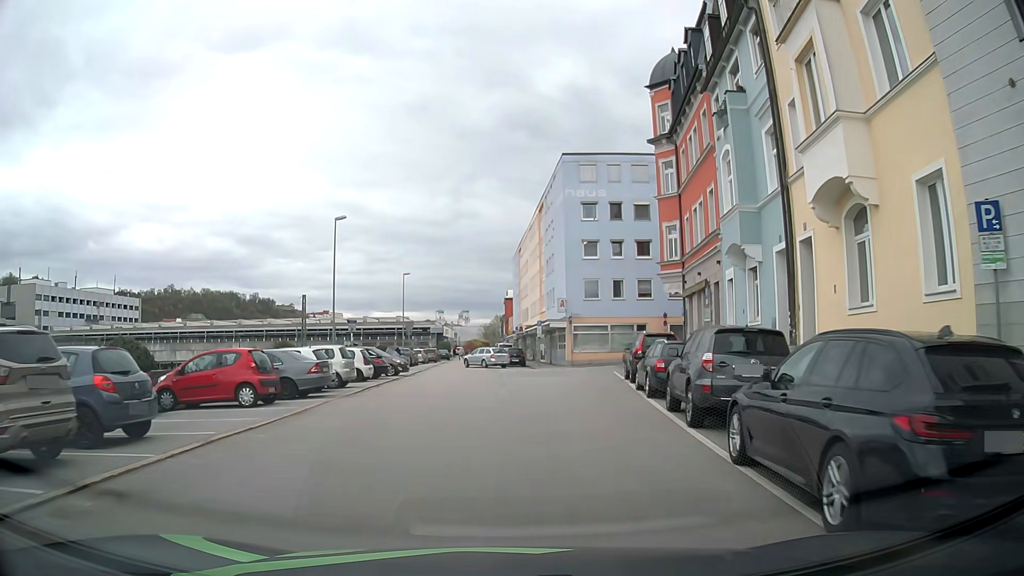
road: residential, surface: asphalt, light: Day
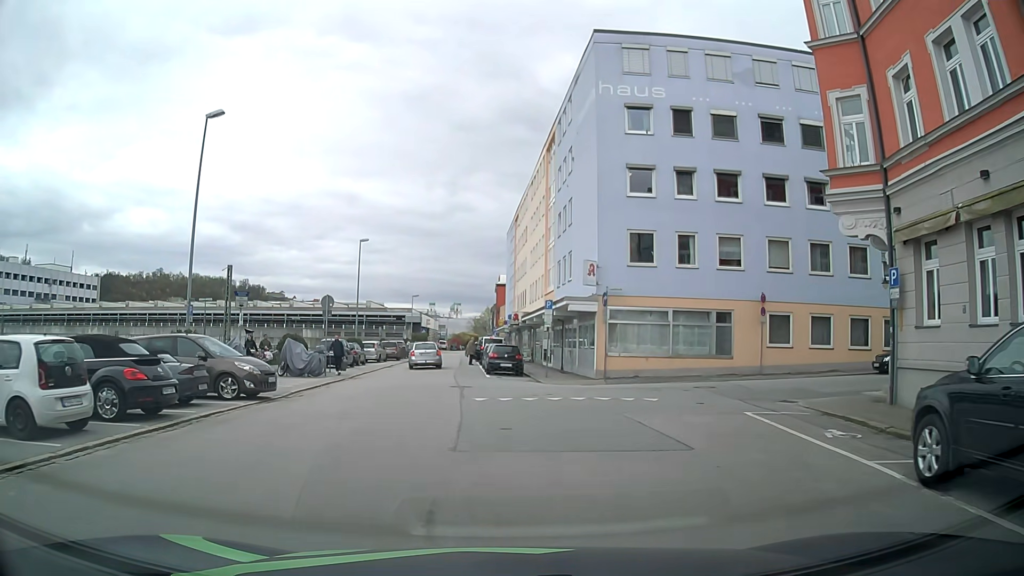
(+0.3, +20.2) m; 0°
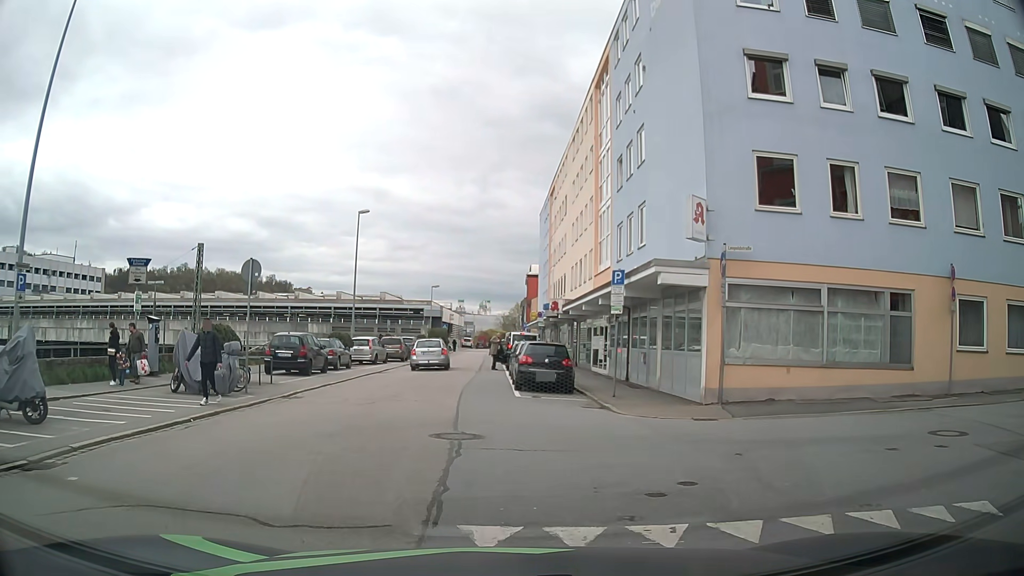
(-0.1, +11.5) m; -1°
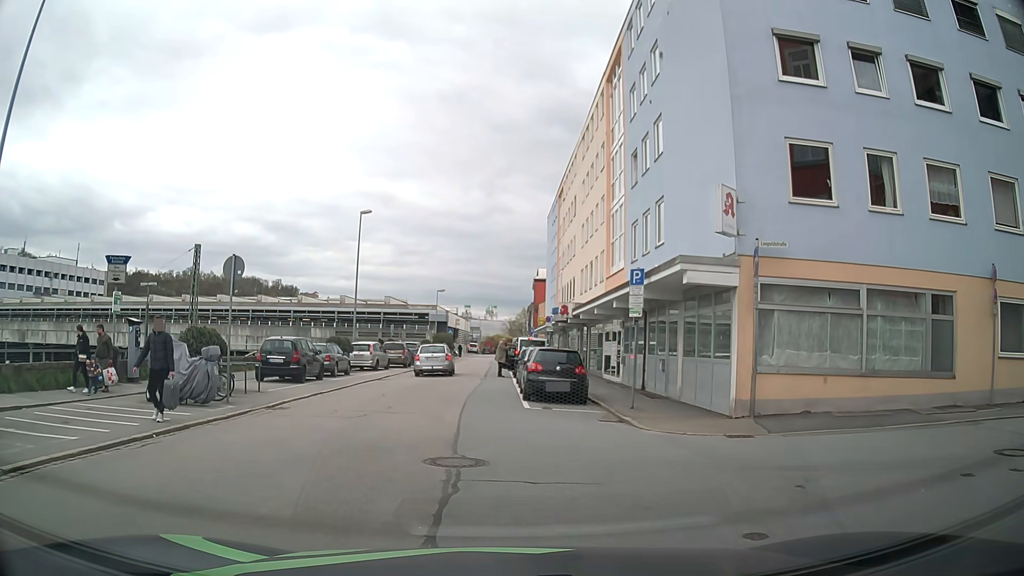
(-0.1, +1.7) m; -1°
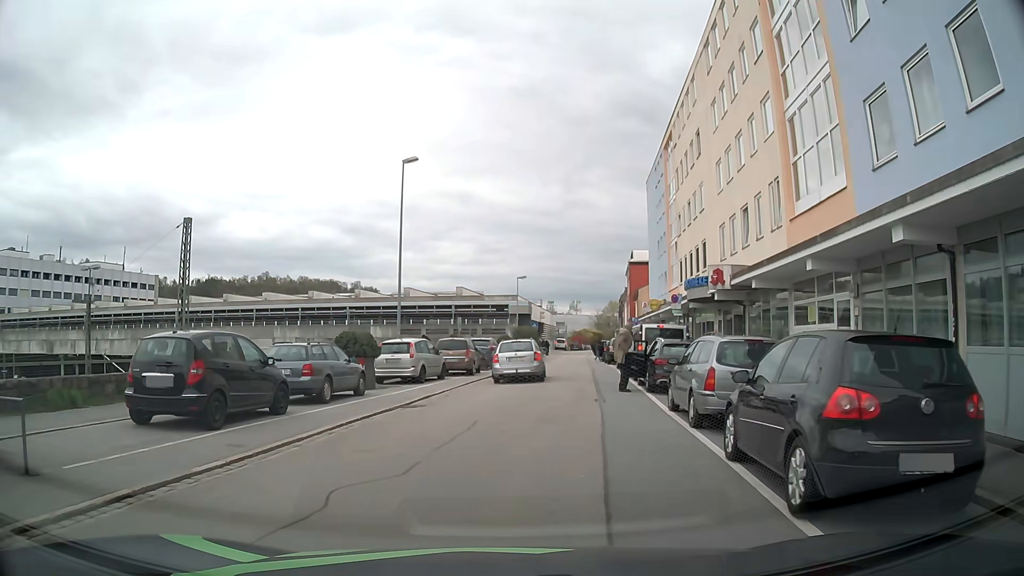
(-0.9, +13.4) m; -7°
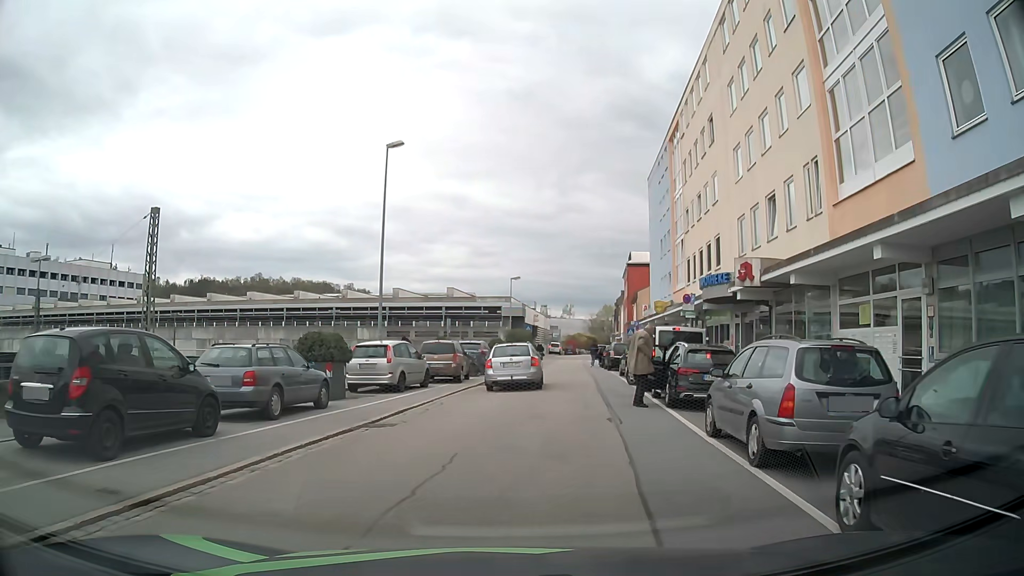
(0.0, +3.1) m; +1°
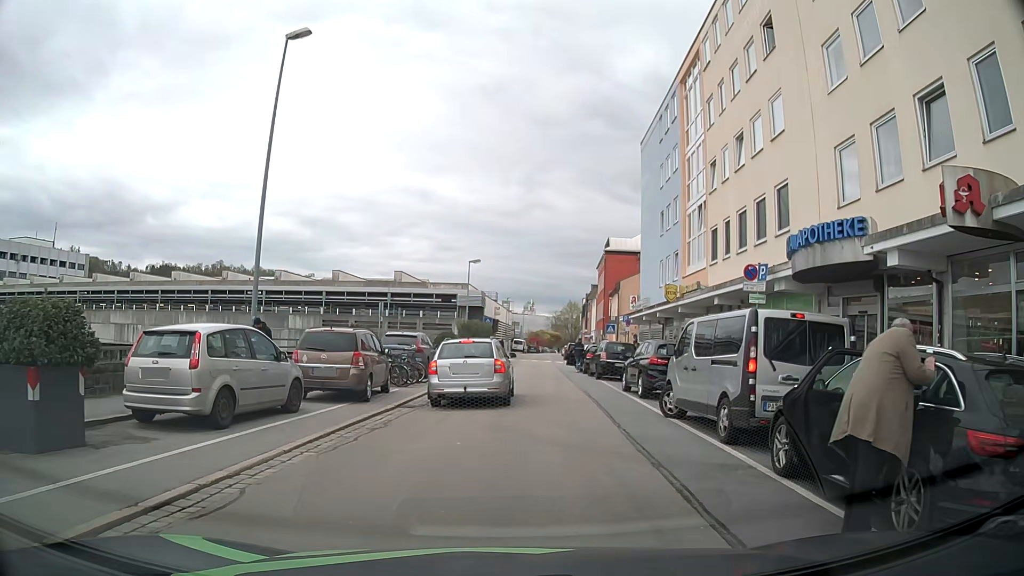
(+0.1, +10.8) m; +2°
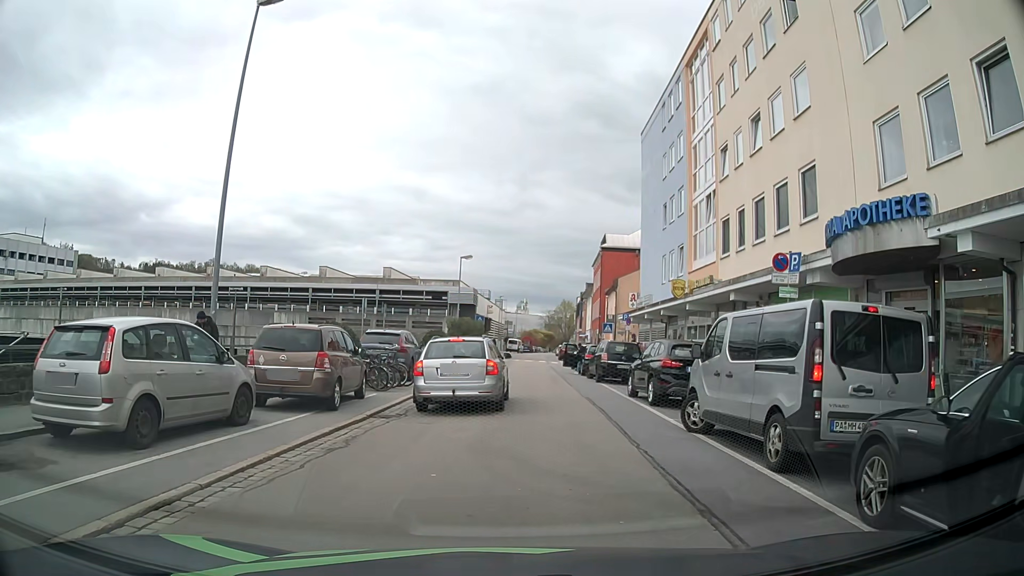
(0.0, +2.2) m; +2°
